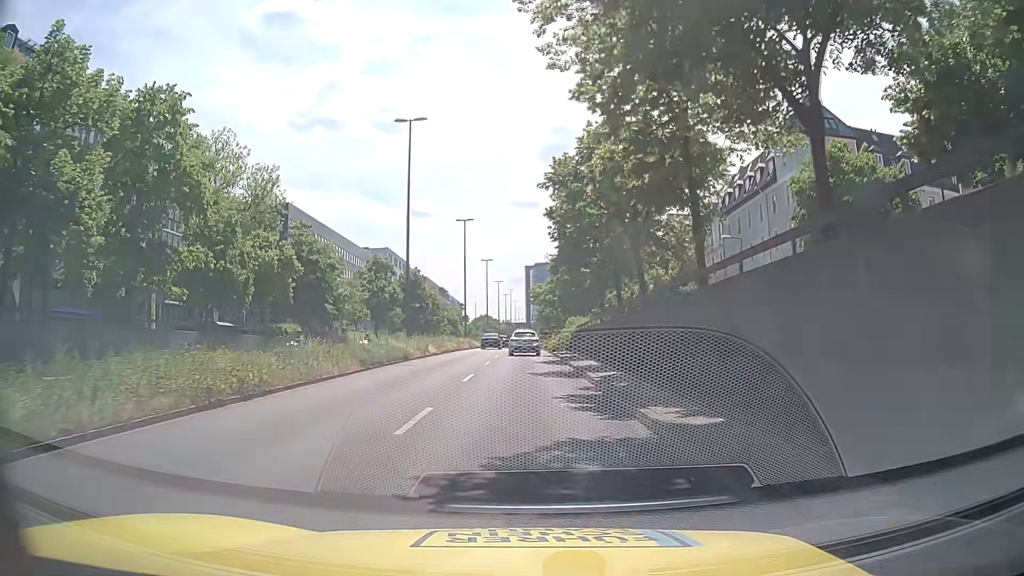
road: trunk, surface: asphalt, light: Day
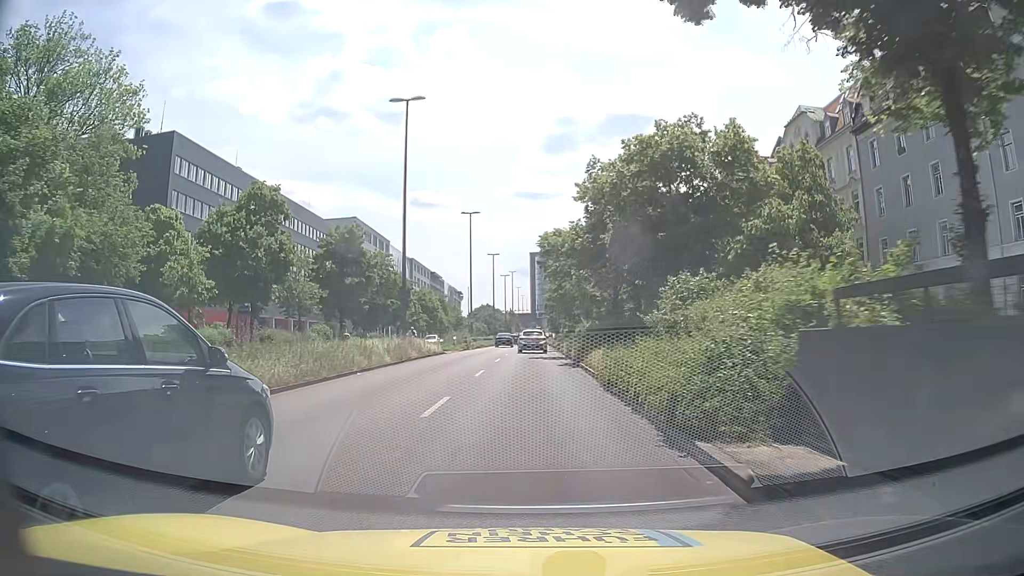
(+0.3, +34.6) m; +1°
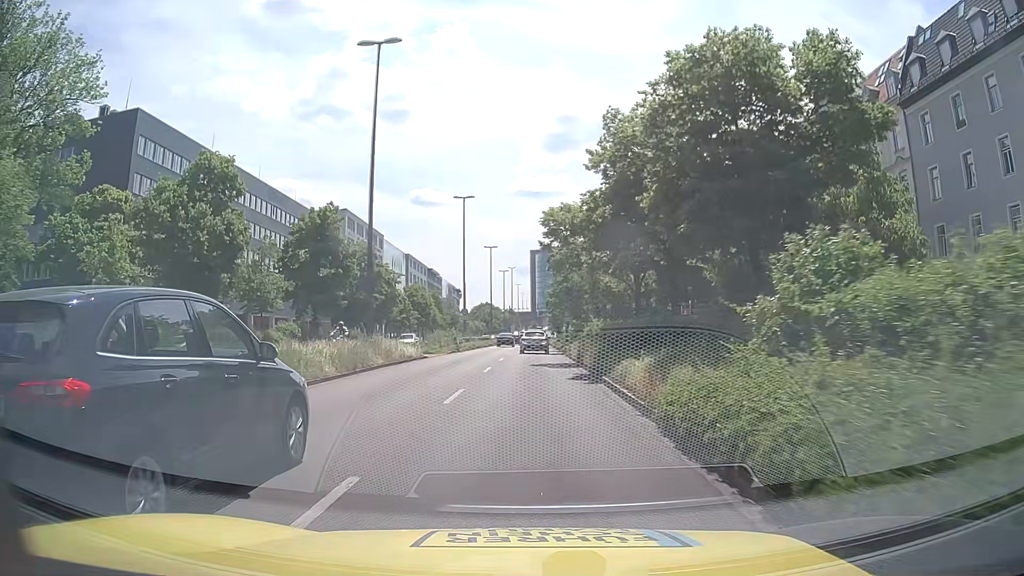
(-0.1, +7.1) m; -2°
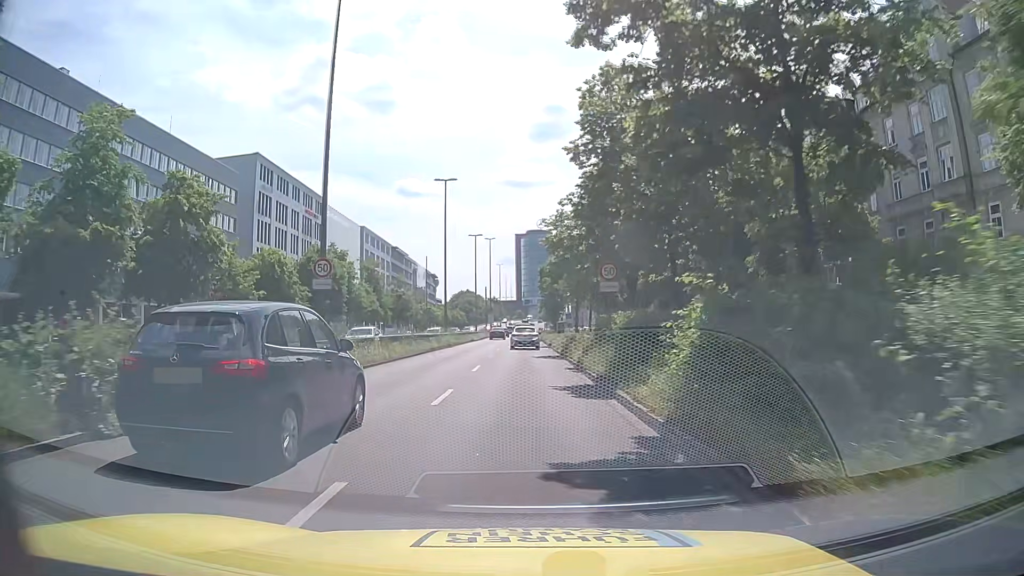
(+1.1, +36.2) m; +2°
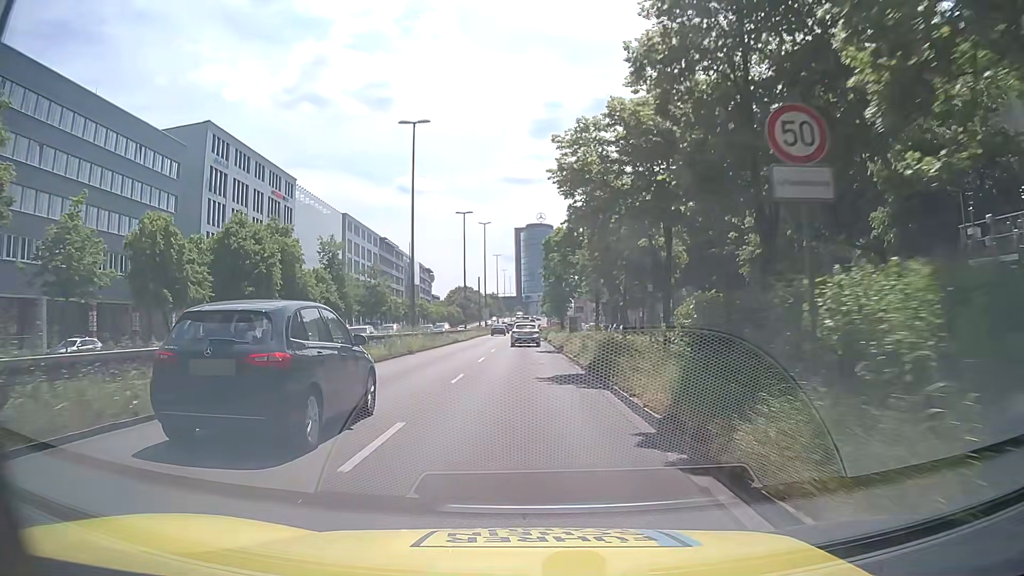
(0.0, +14.7) m; 0°
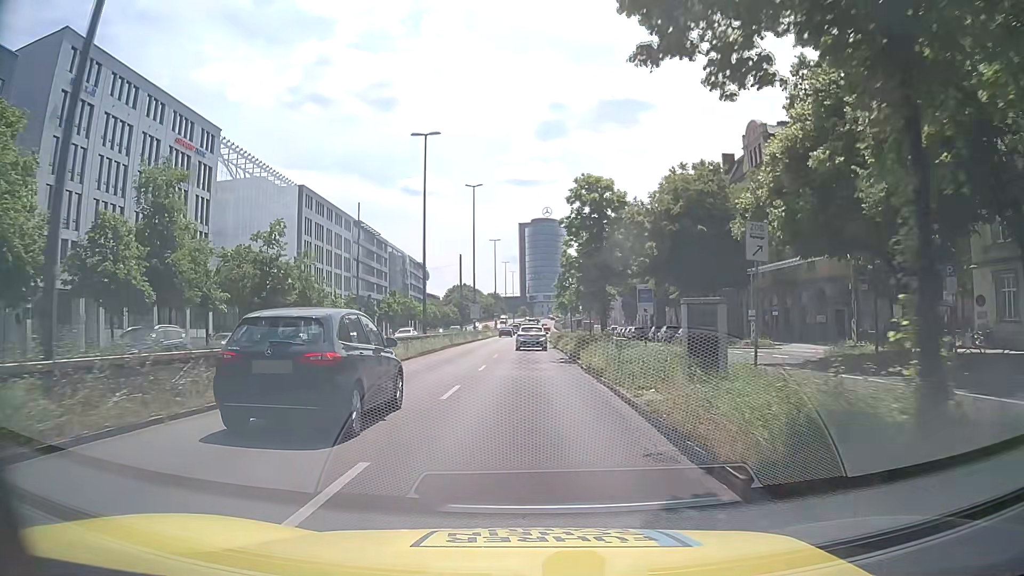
(-0.2, +29.4) m; -1°
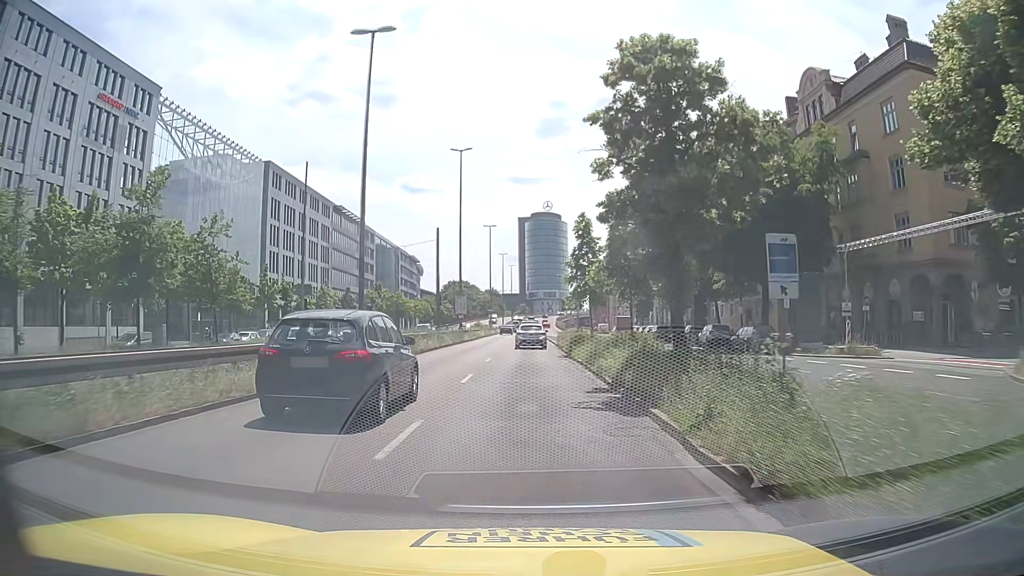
(+0.2, +14.7) m; +1°
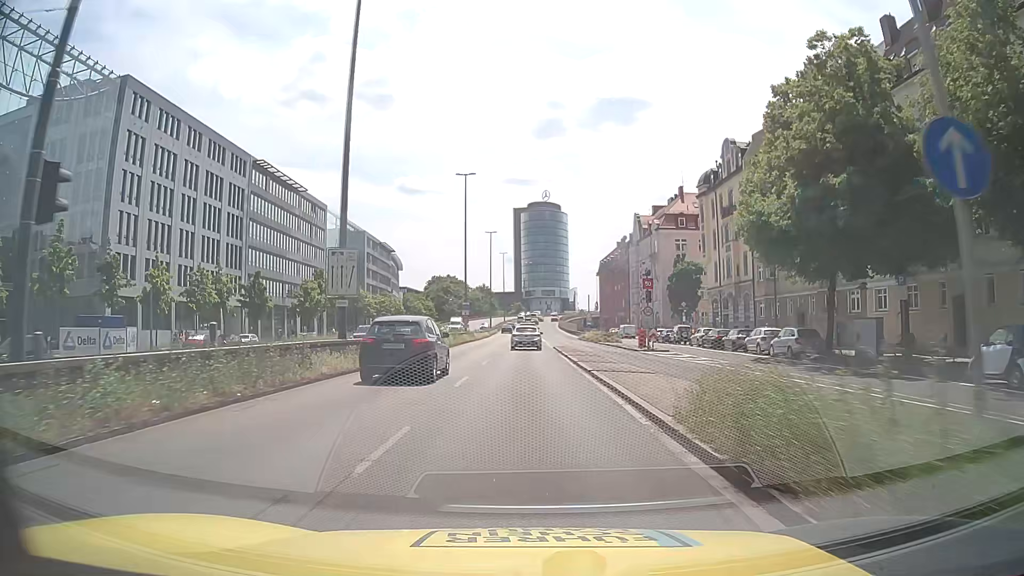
(-0.1, +36.9) m; -1°
(0, +10) (0, +20) (0, +30) (0, +40) (+1, +50) (+1, +60) (+1, +70) (+1, +80) (+1, +90) (+1, +100) m
